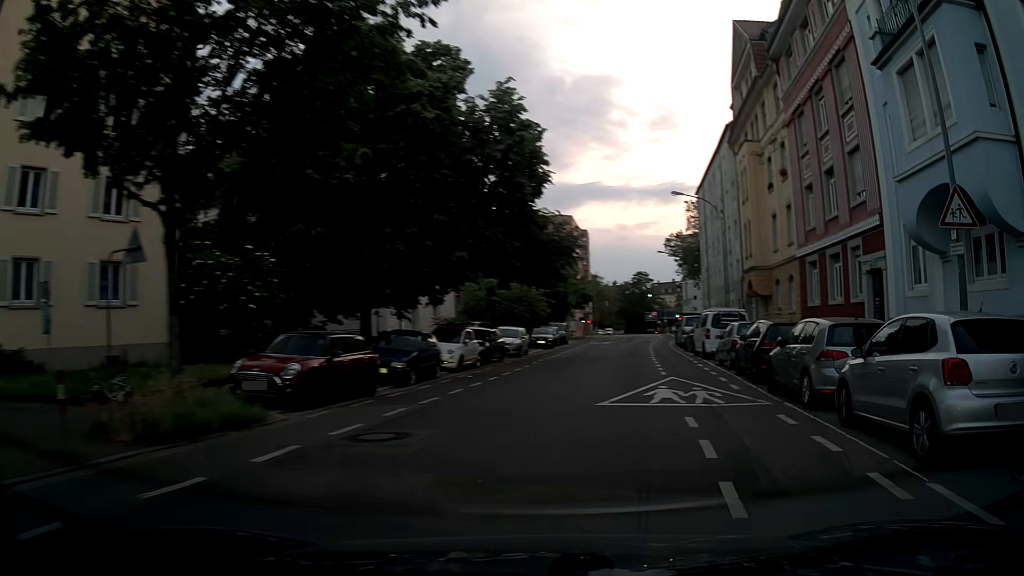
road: tertiary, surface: asphalt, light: Sunrise
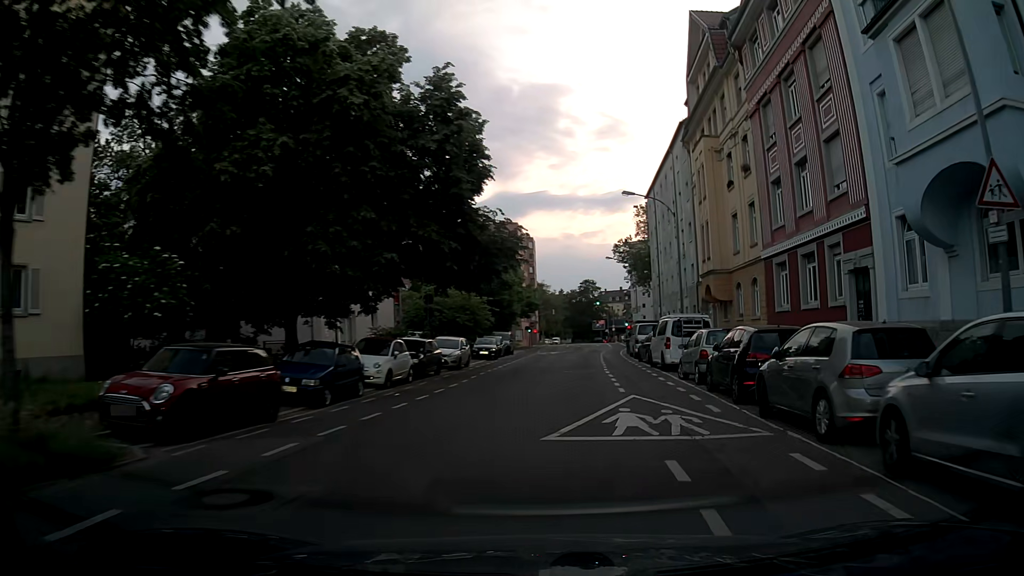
(0.0, +2.9) m; +3°
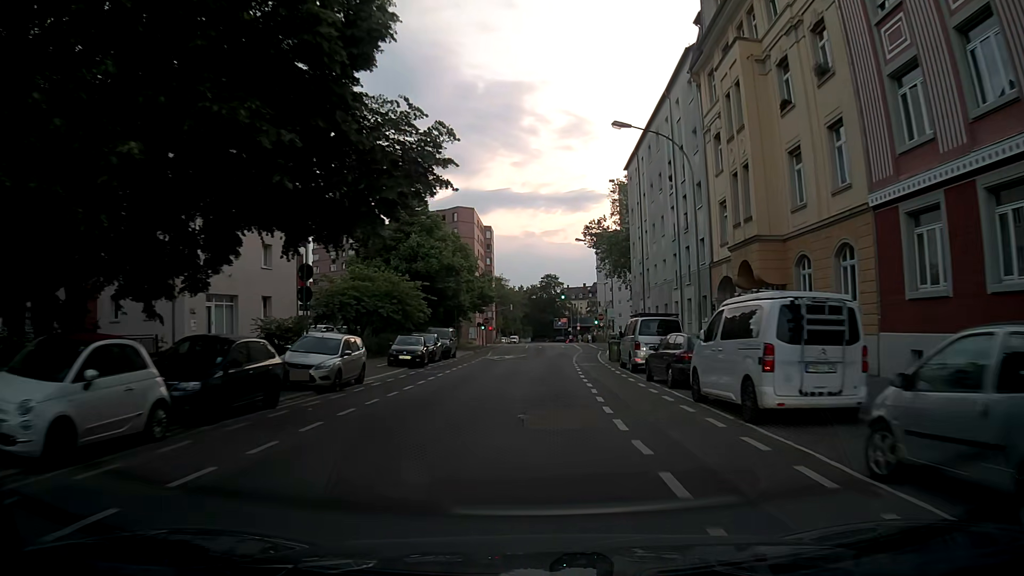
(+0.1, +14.0) m; +2°
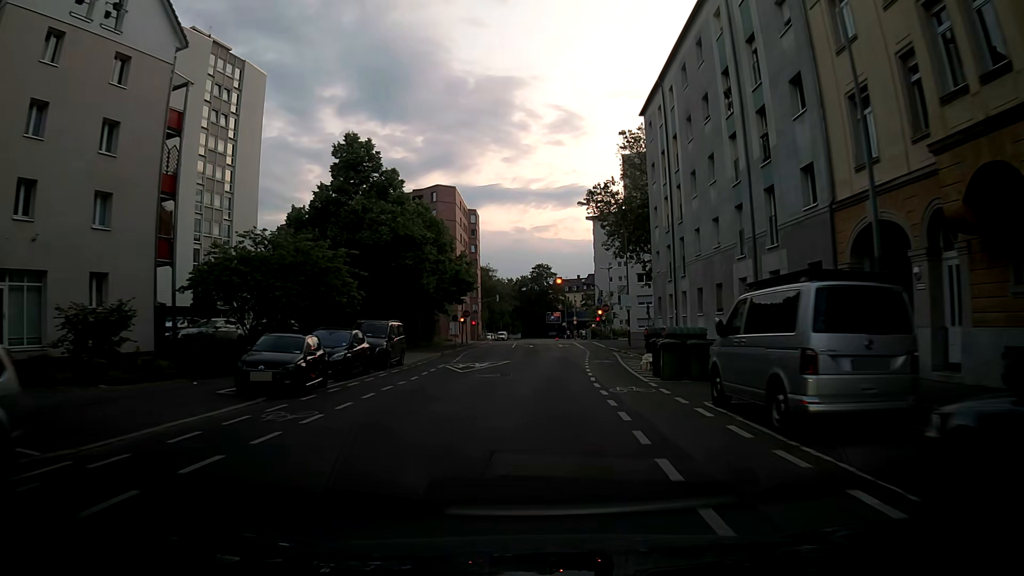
(+0.2, +15.5) m; +1°
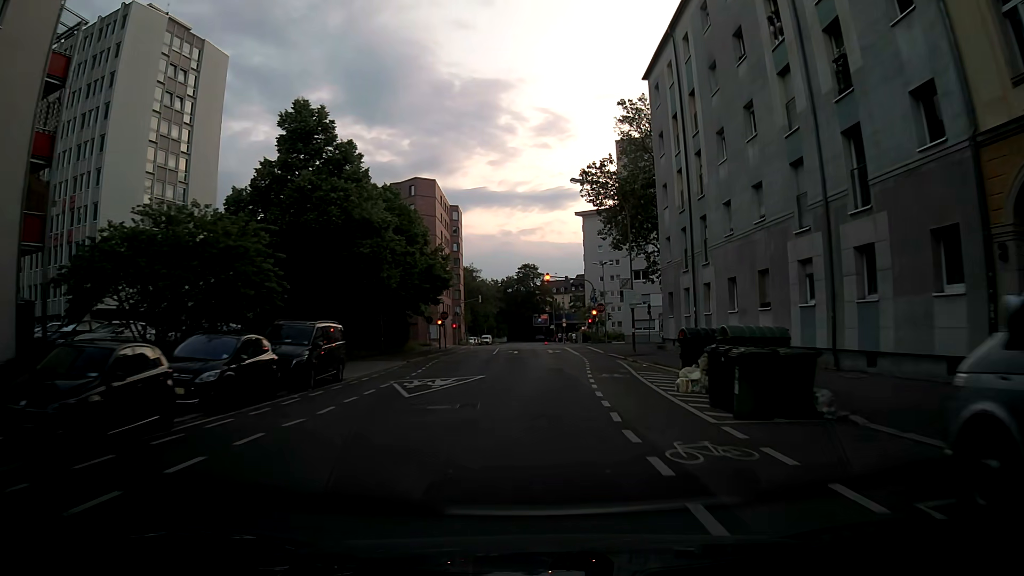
(-0.1, +7.8) m; 0°
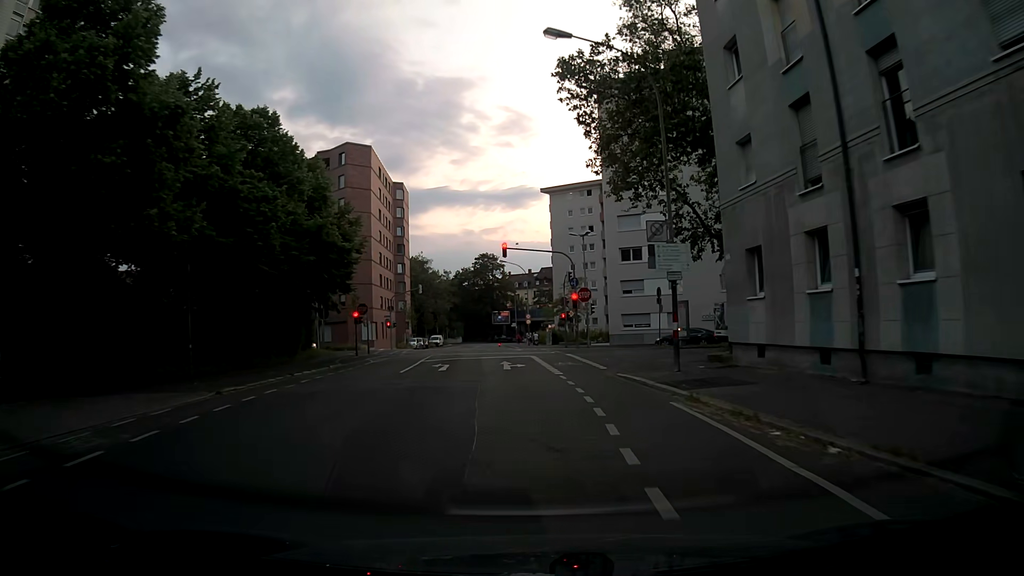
(+0.5, +19.5) m; +2°
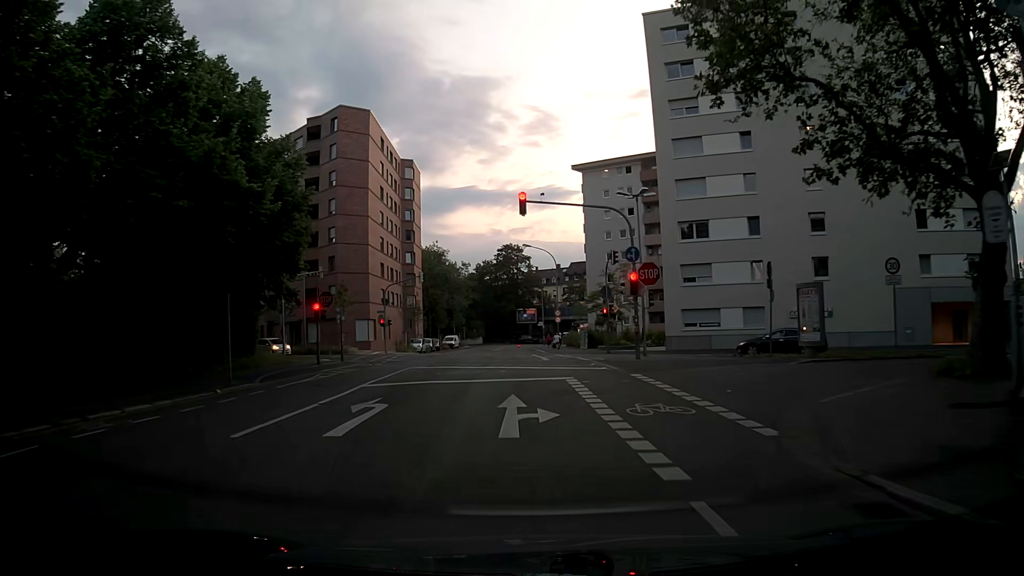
(0.0, +14.3) m; -1°
